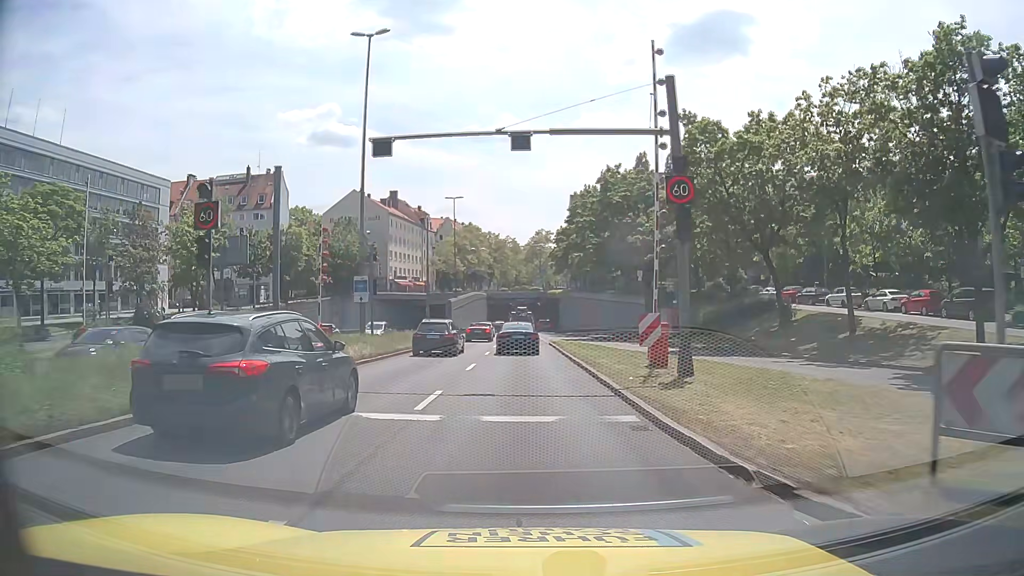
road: trunk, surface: asphalt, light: Day
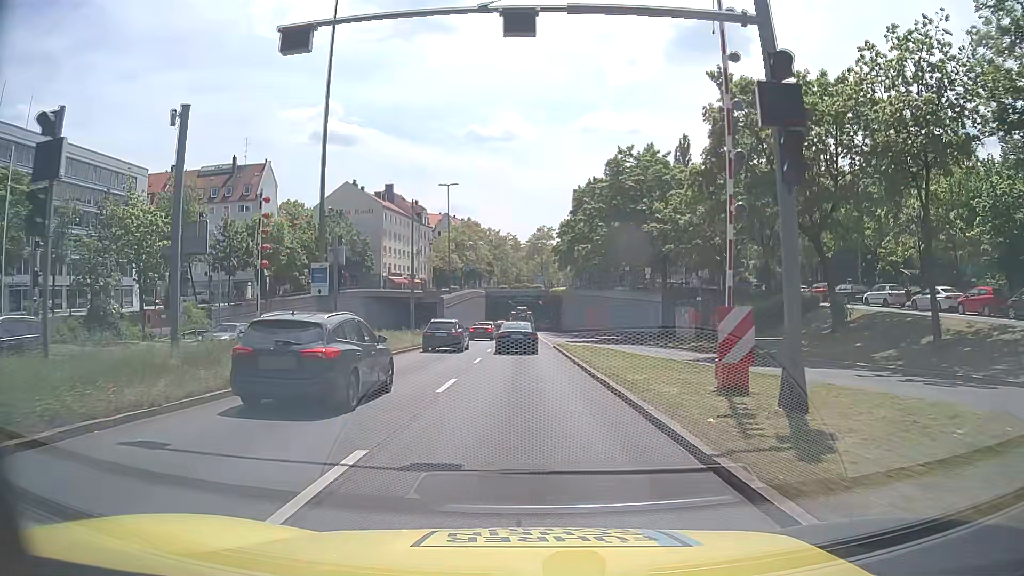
(0.0, +6.4) m; 0°
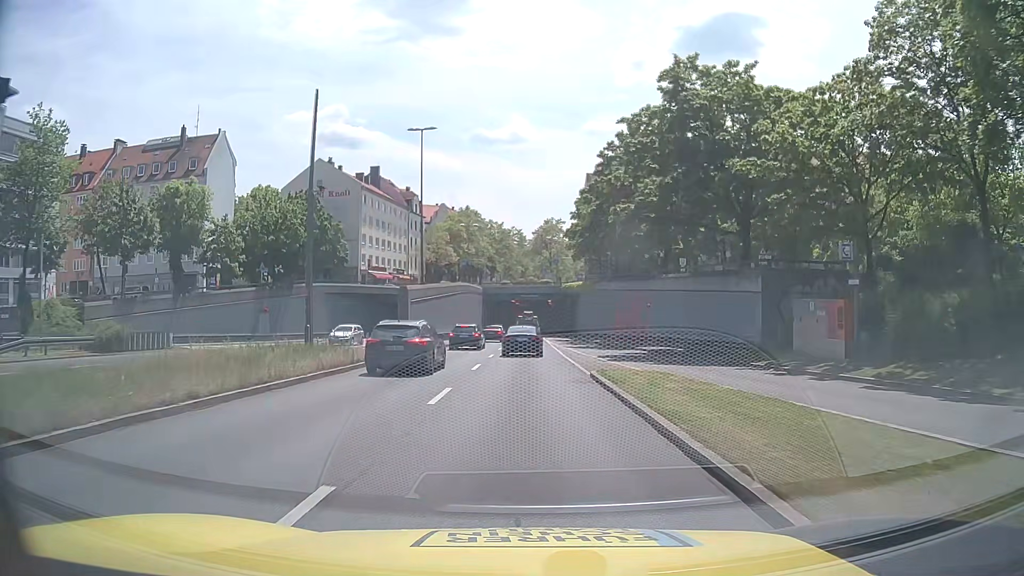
(0.0, +19.7) m; 0°
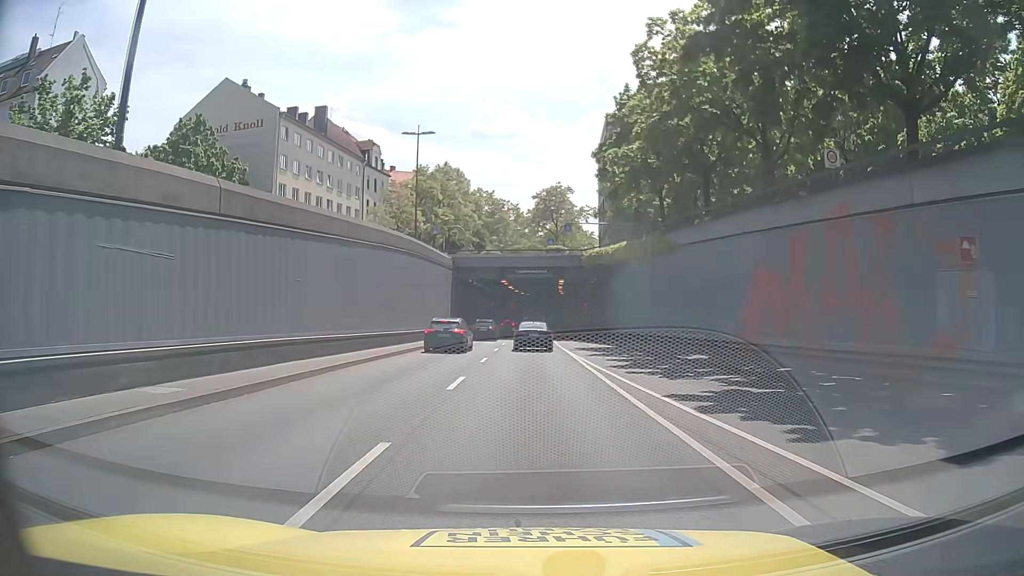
(-0.2, +34.4) m; 0°
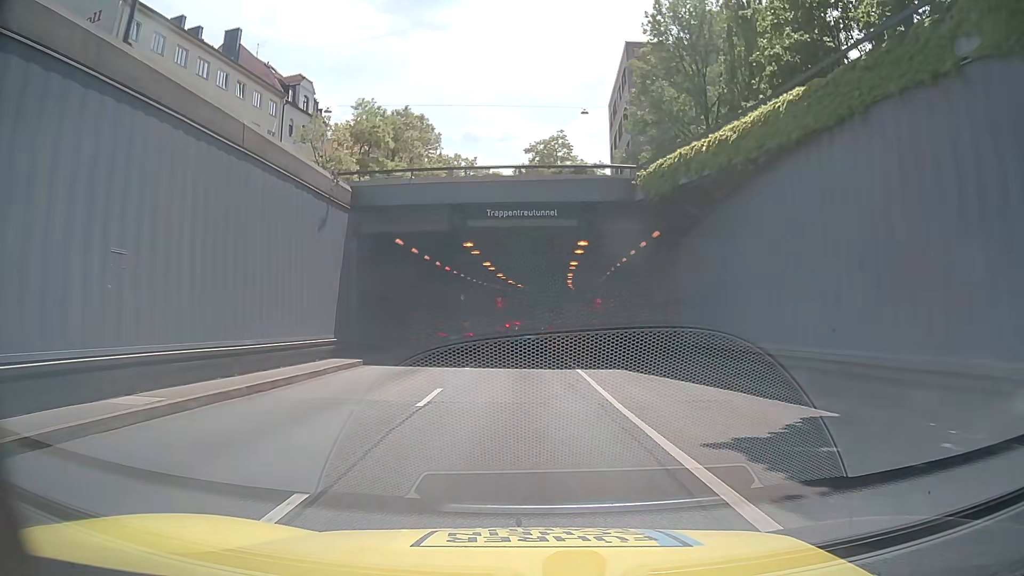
(+0.1, +29.2) m; 0°
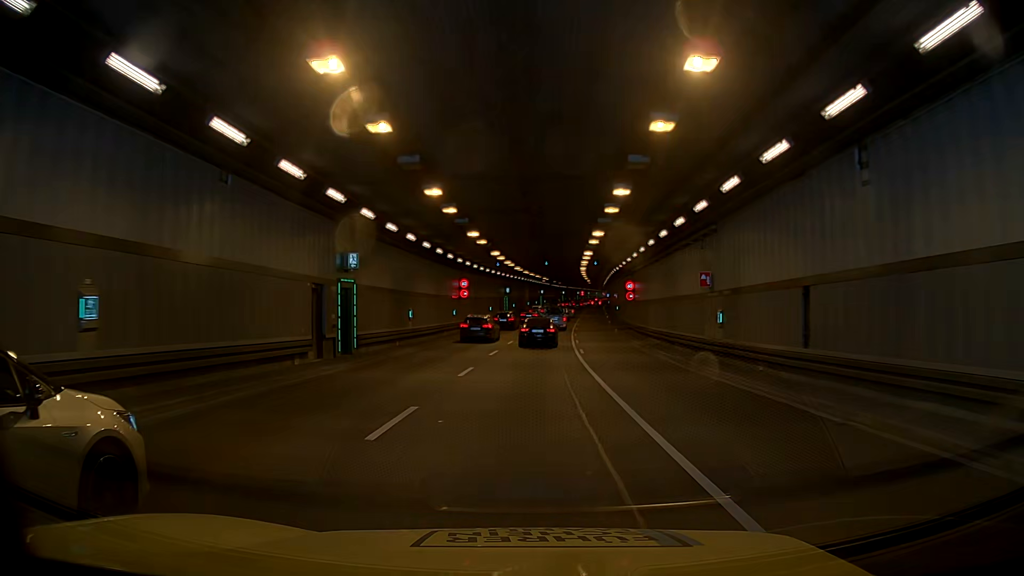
(+0.1, +30.7) m; 0°
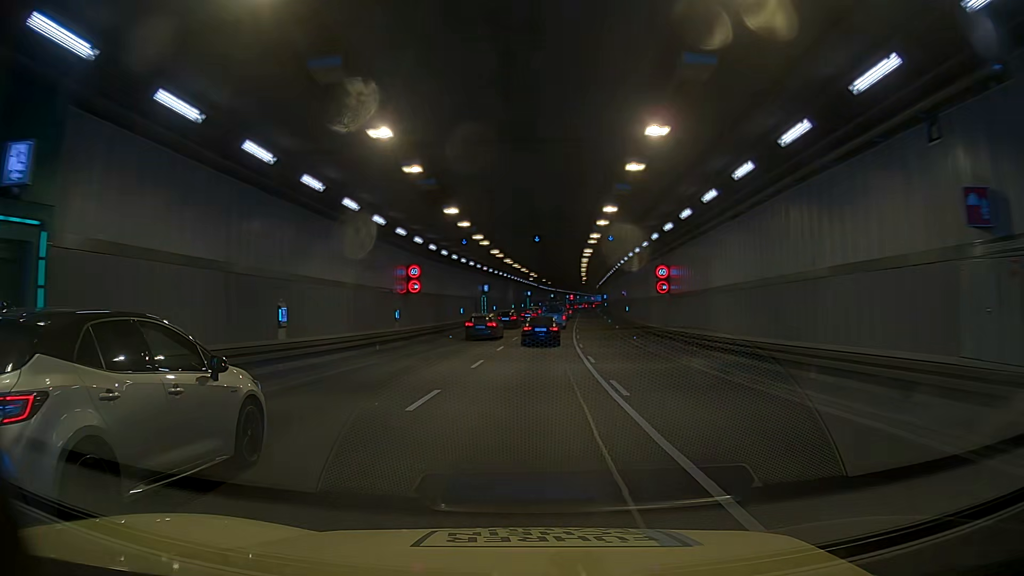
(-0.1, +15.5) m; +1°
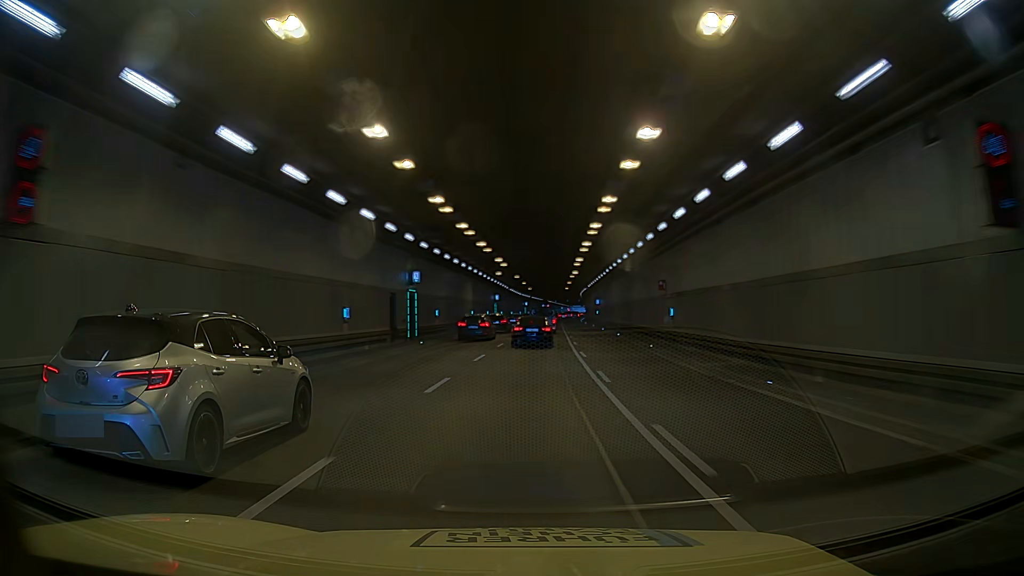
(+0.3, +24.9) m; +4°
